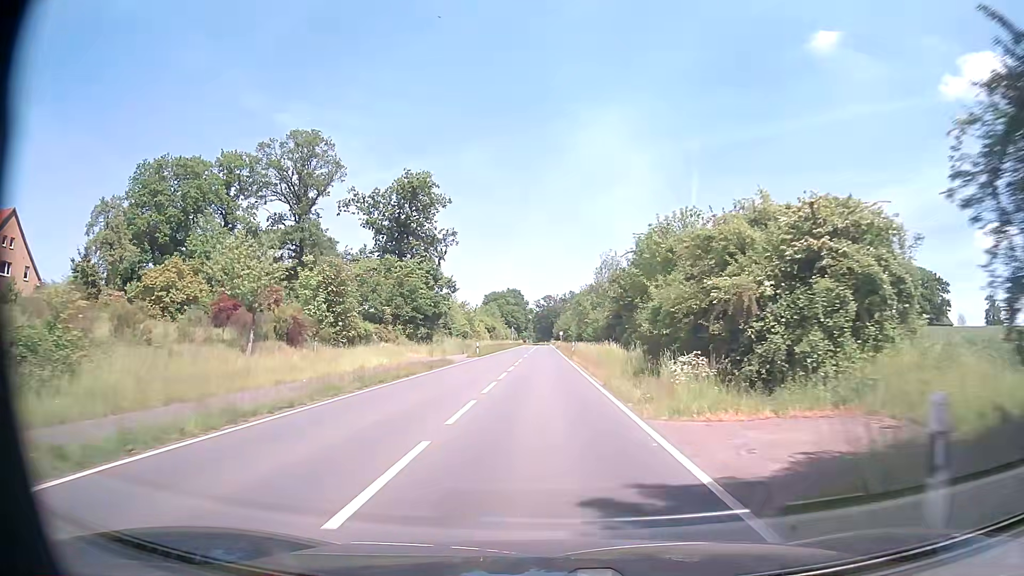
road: tertiary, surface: asphalt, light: Day
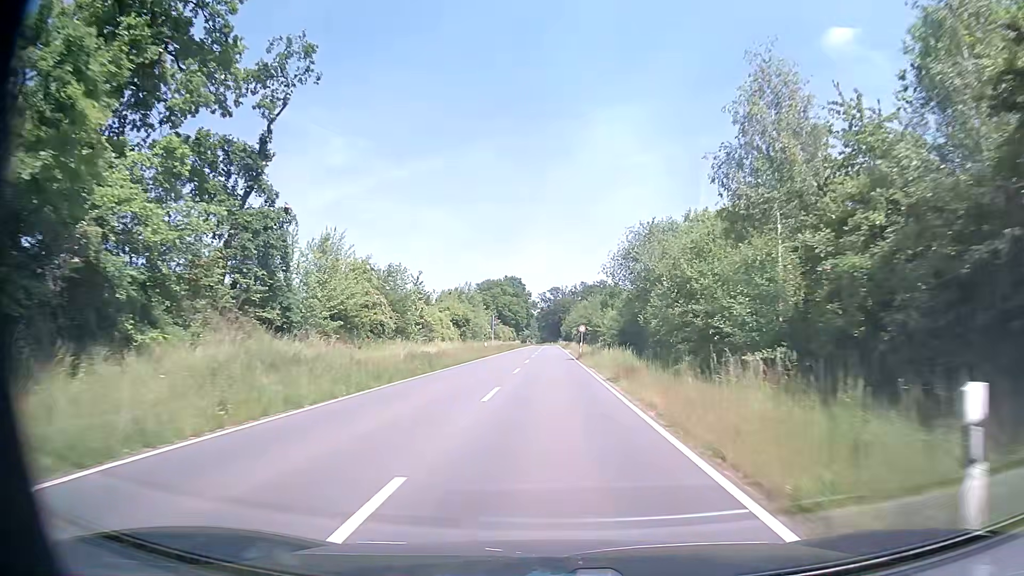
(-0.3, +51.0) m; 0°
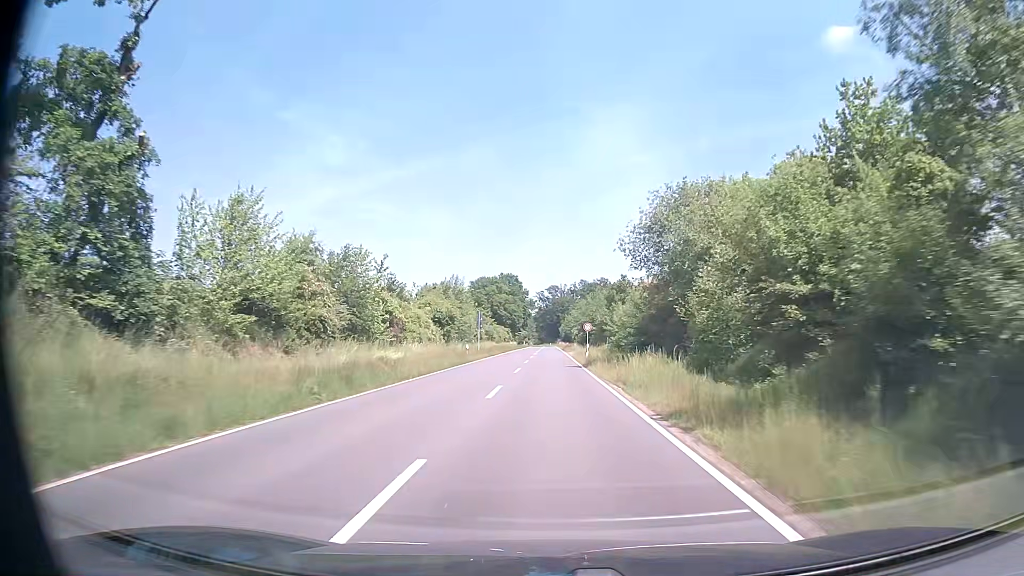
(0.0, +11.2) m; 0°
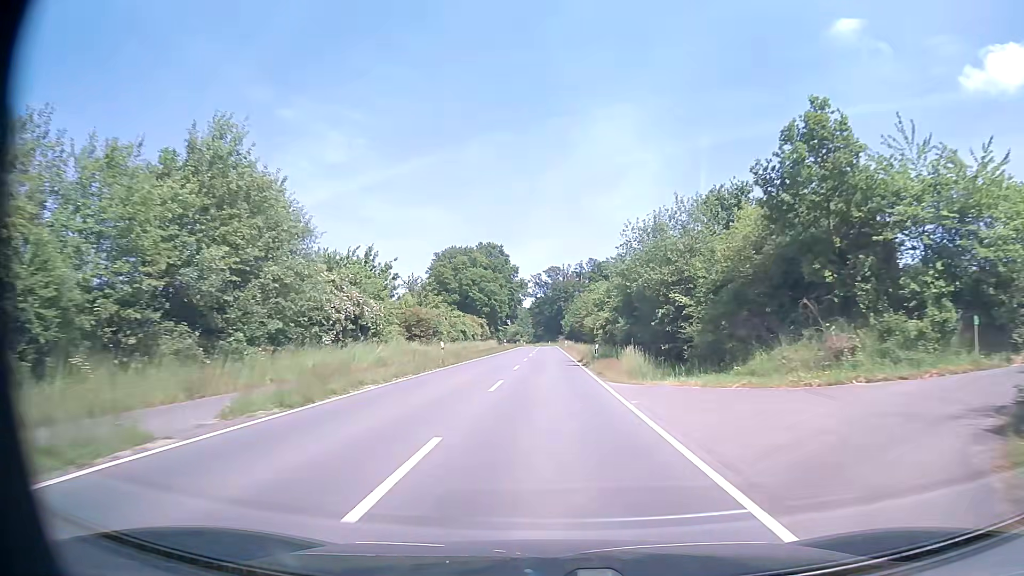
(+0.1, +59.1) m; 0°
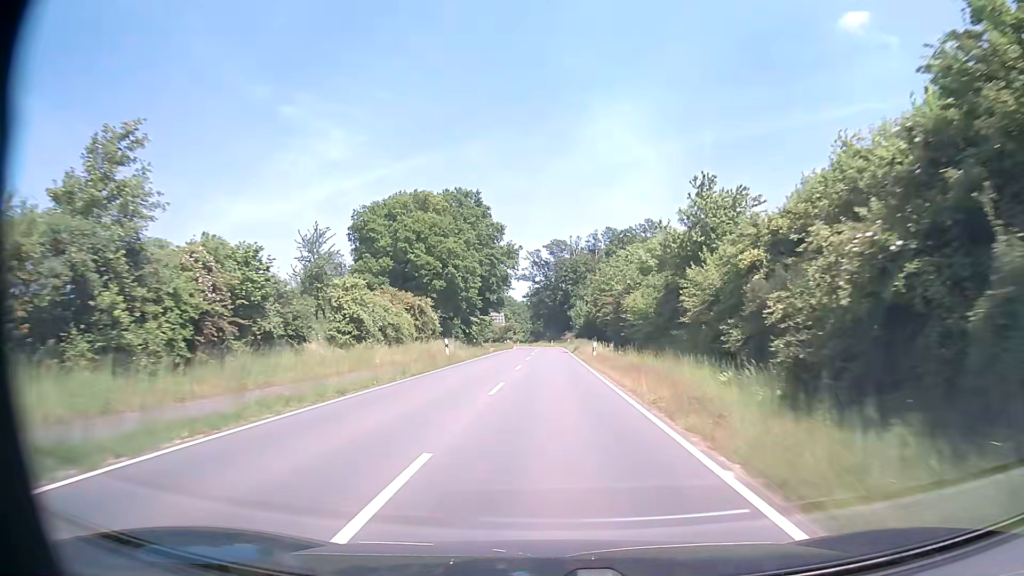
(-0.1, +49.6) m; 0°
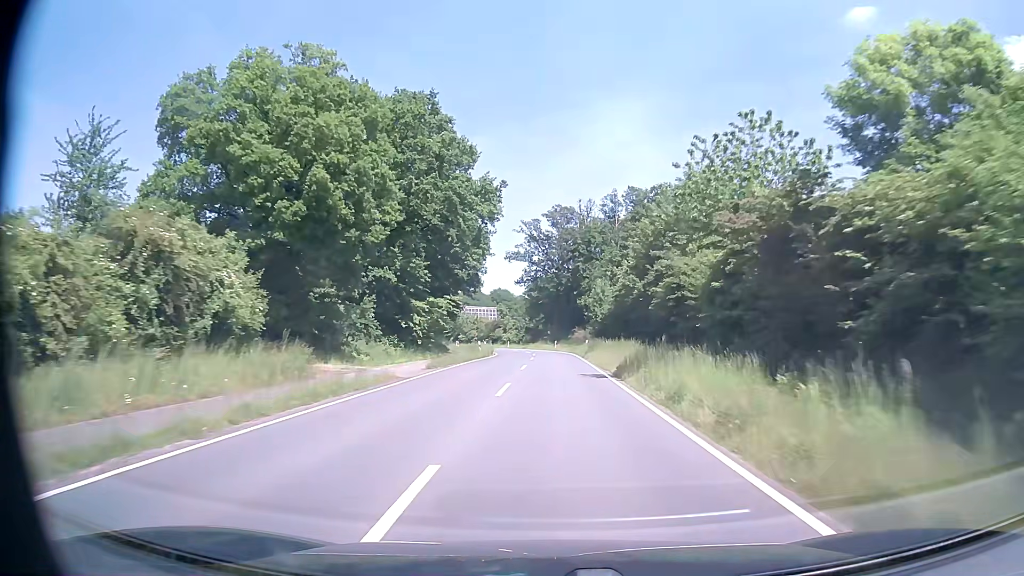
(-0.1, +36.8) m; 0°
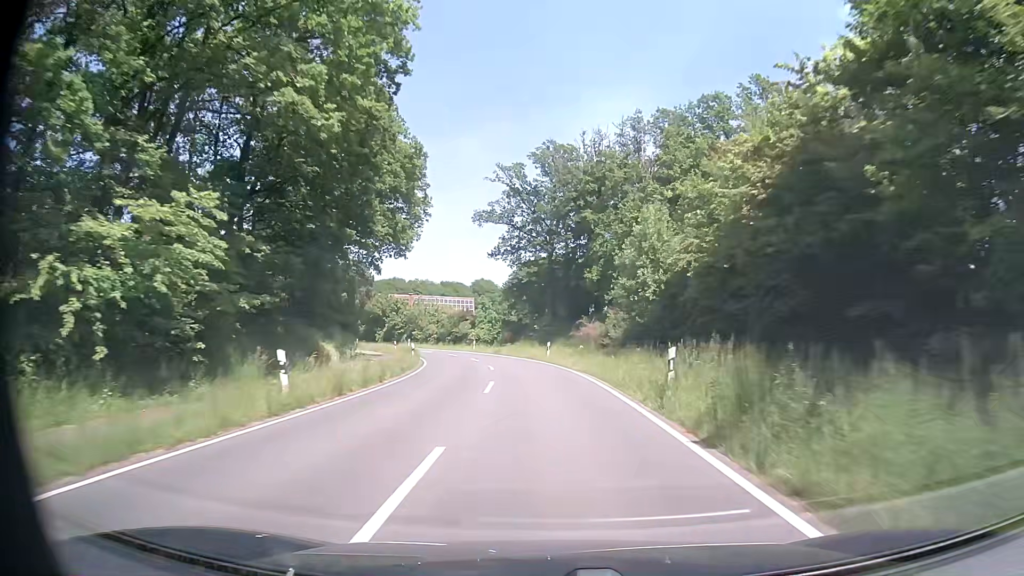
(+0.2, +34.8) m; +1°
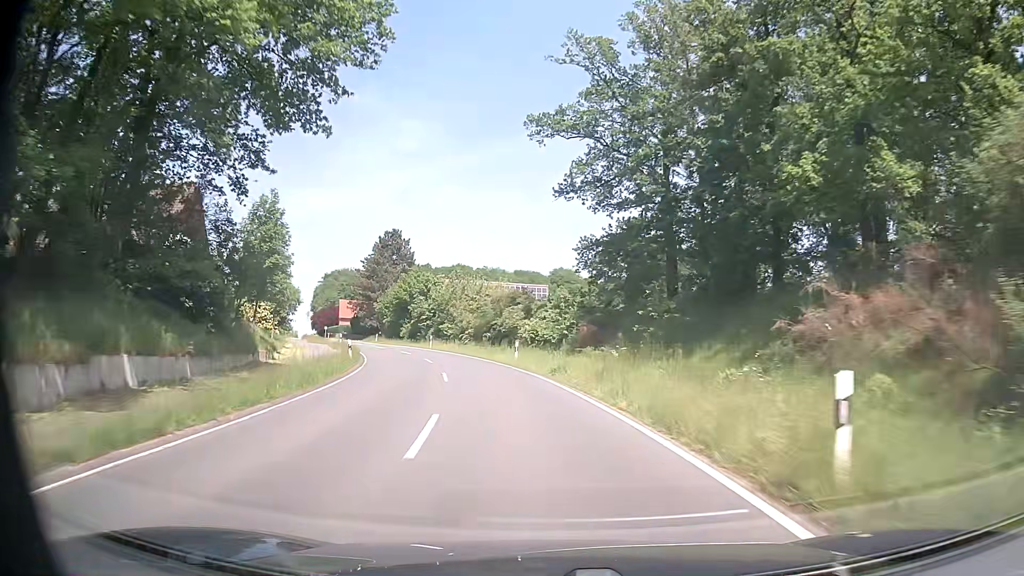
(-1.6, +33.0) m; -7°
(0, +10) (-2, +20) (-3, +30) (-6, +39) (-10, +49) (-14, +58) (-18, +67) (-22, +76) (-26, +85) (-31, +94) m
